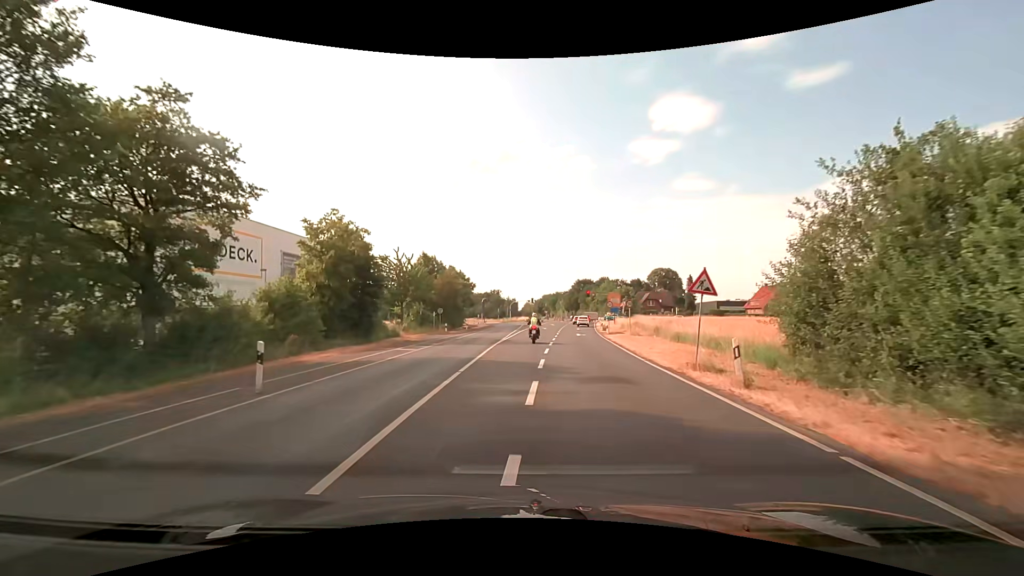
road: secondary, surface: asphalt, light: Day
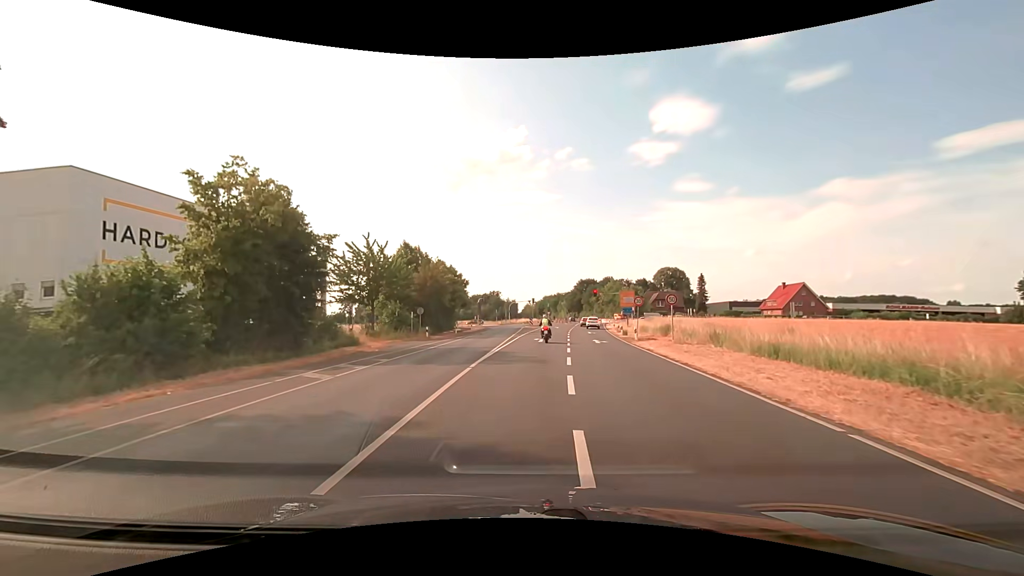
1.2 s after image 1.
(-0.1, +10.6) m; 0°
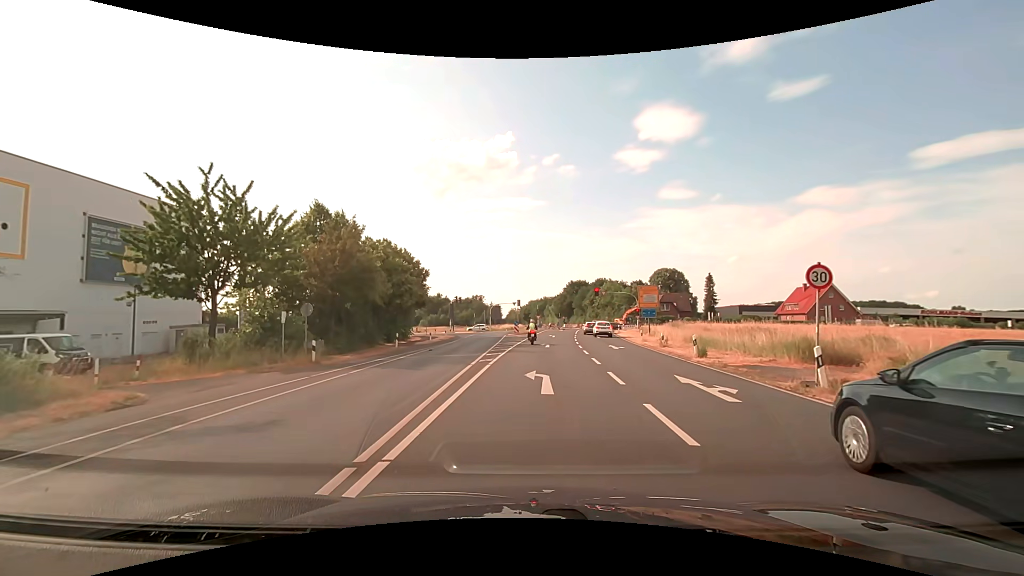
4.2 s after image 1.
(+0.2, +21.0) m; +2°
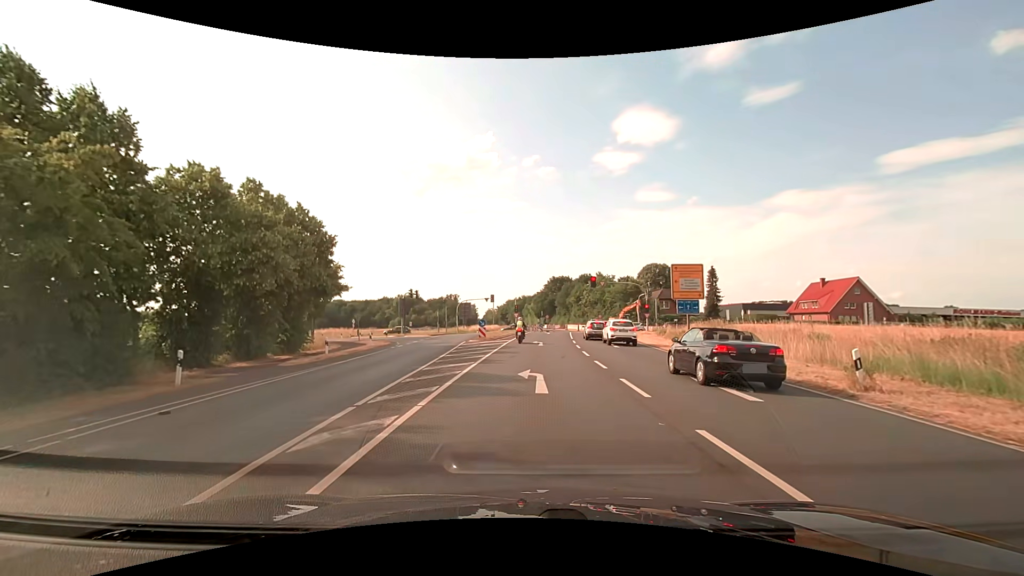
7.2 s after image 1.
(+0.6, +20.3) m; +3°
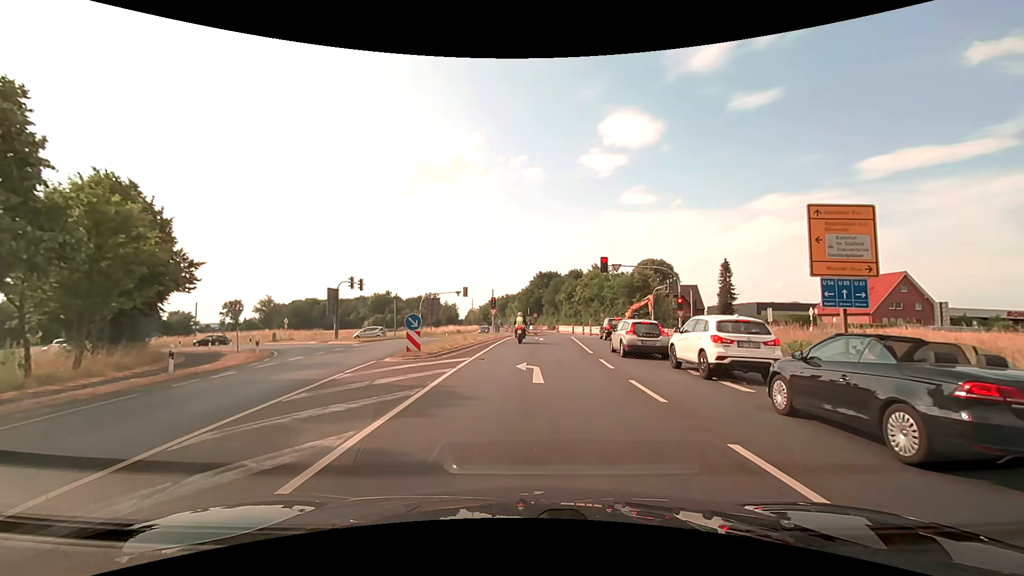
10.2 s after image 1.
(+0.2, +18.8) m; +2°
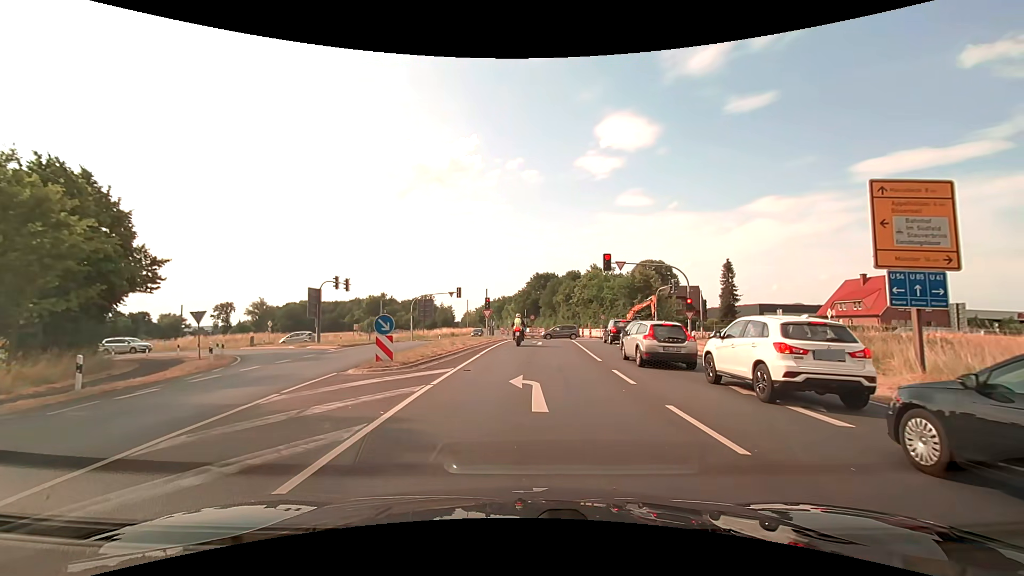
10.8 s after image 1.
(0.0, +3.3) m; +1°
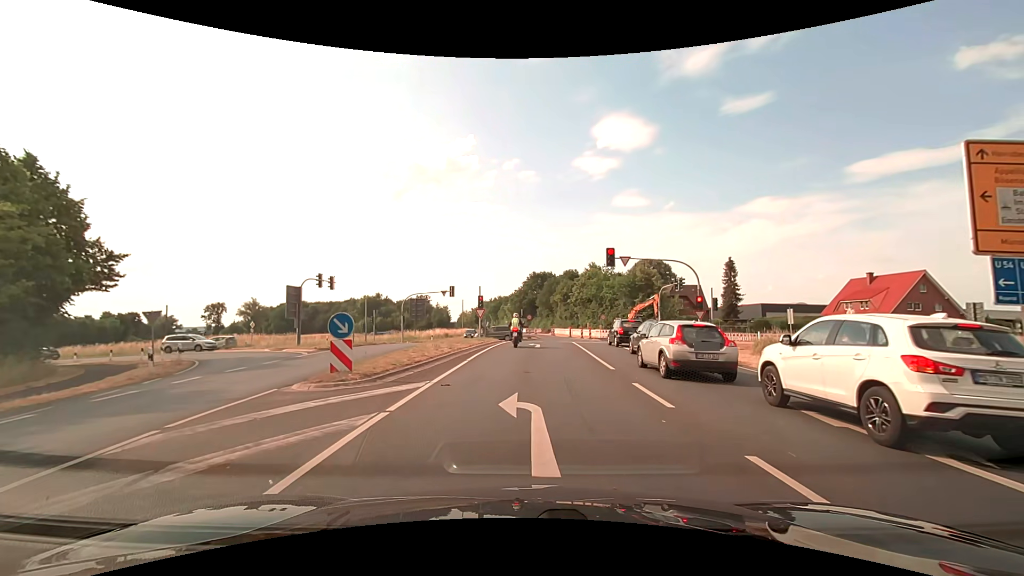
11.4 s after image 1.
(0.0, +3.2) m; 0°
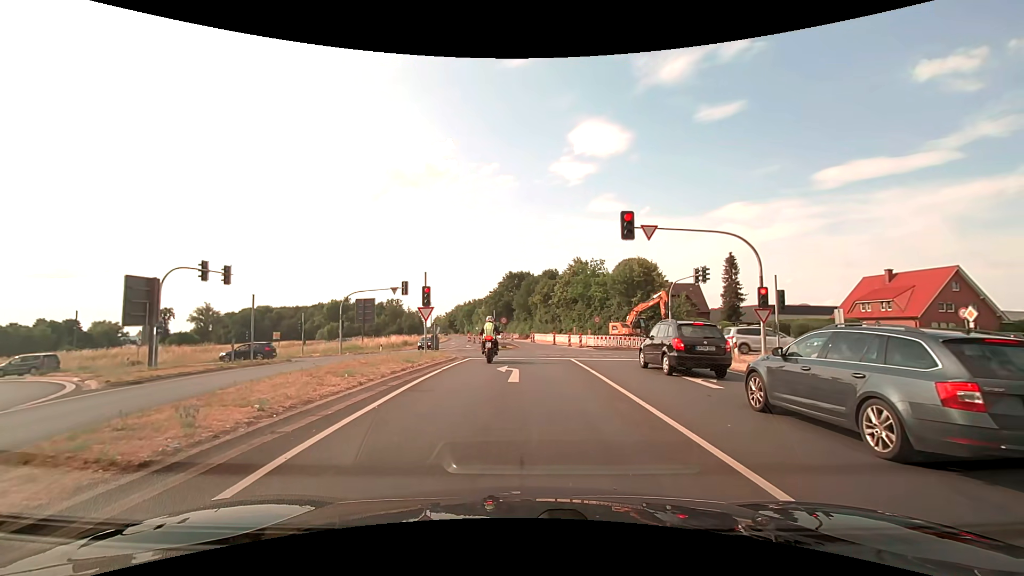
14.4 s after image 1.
(+0.3, +13.1) m; +3°
(0, +10) (0, +20) (0, +30) (-5, +38) (-14, +42) (-24, +43) (-34, +42) (-44, +42) (-54, +42) (-64, +42) m
